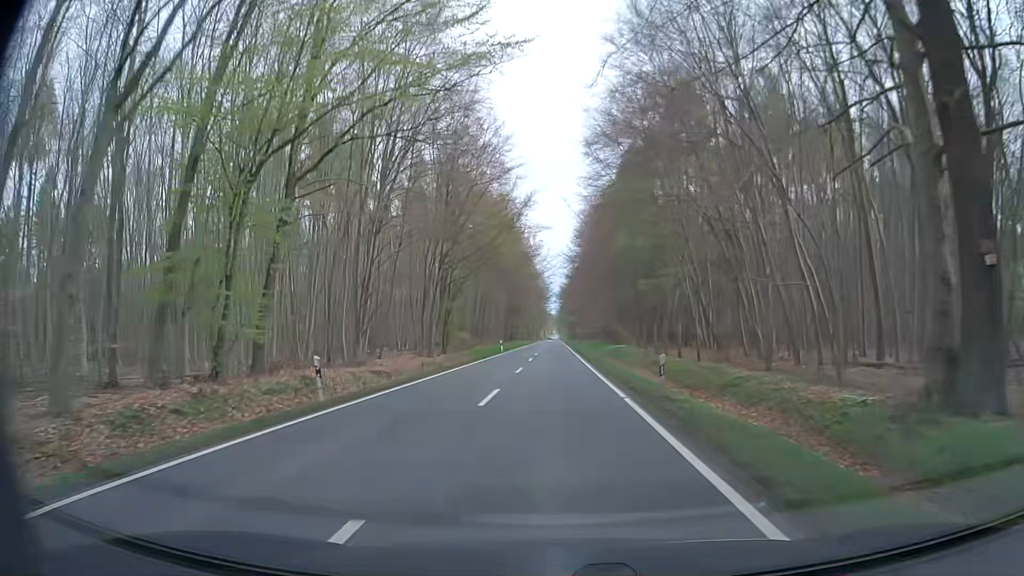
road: secondary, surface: asphalt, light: Day
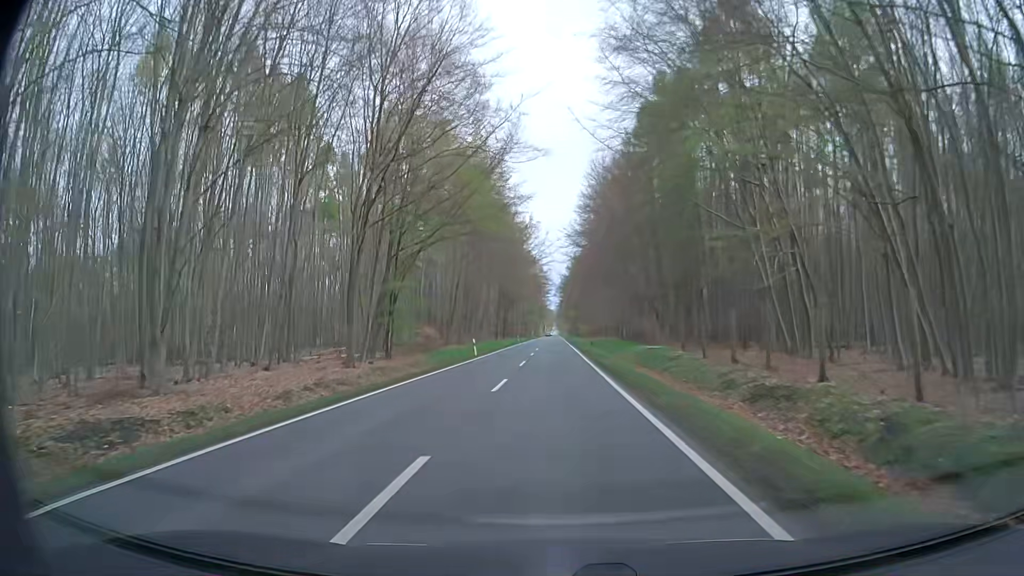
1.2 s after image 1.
(-0.3, +21.5) m; -1°
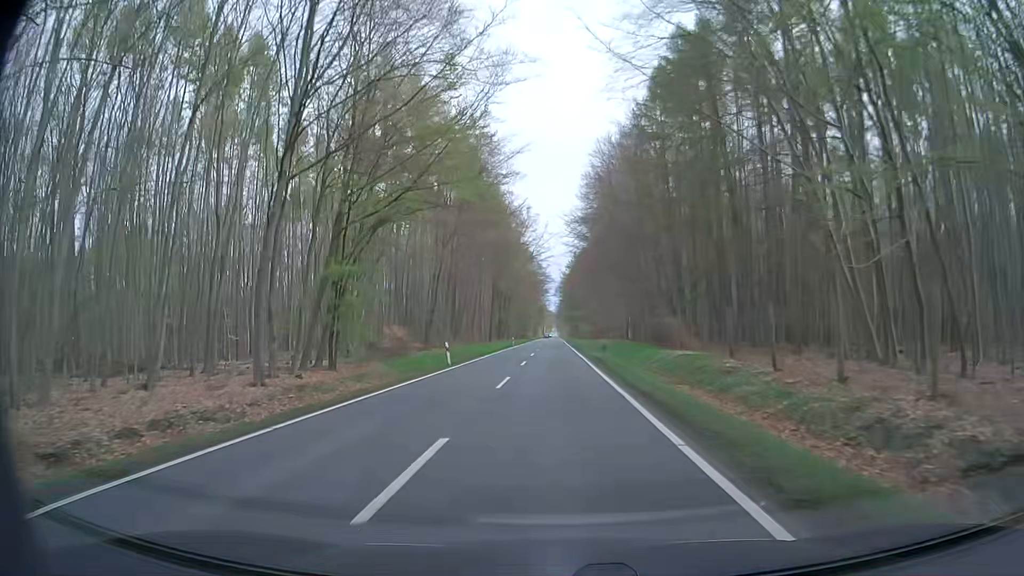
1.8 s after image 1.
(0.0, +10.8) m; 0°
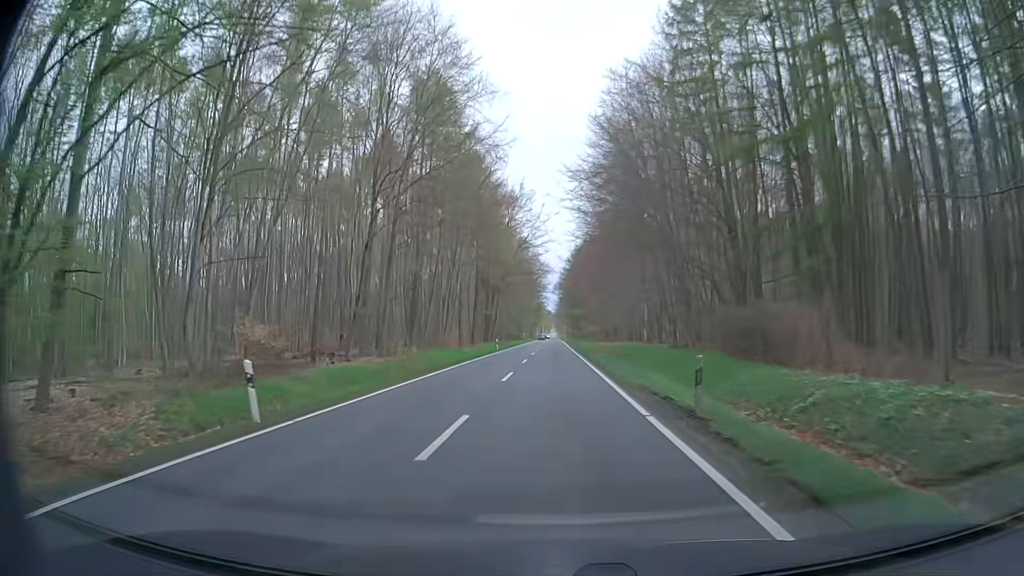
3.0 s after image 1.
(0.0, +21.5) m; 0°
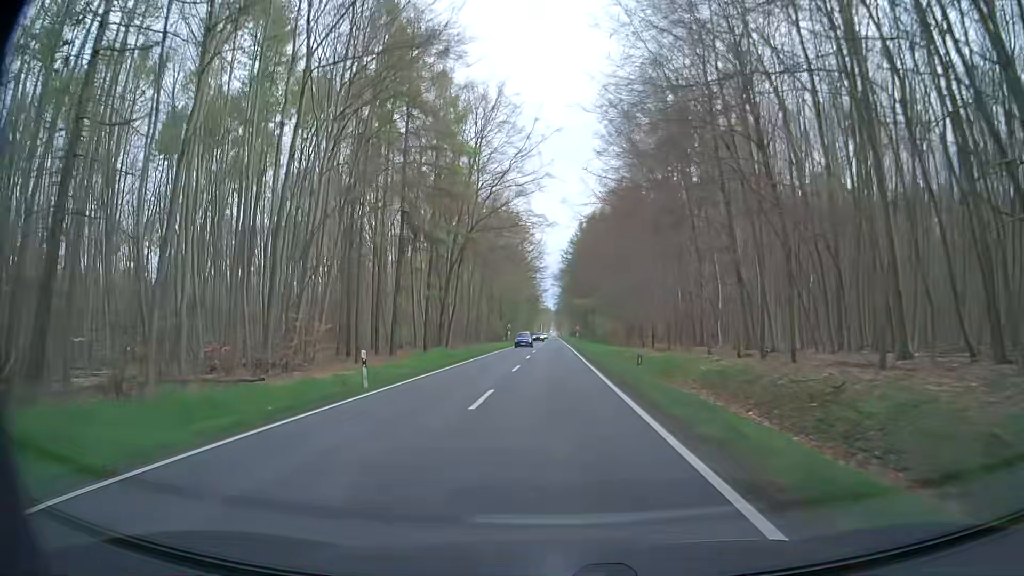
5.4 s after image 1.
(0.0, +43.2) m; 0°
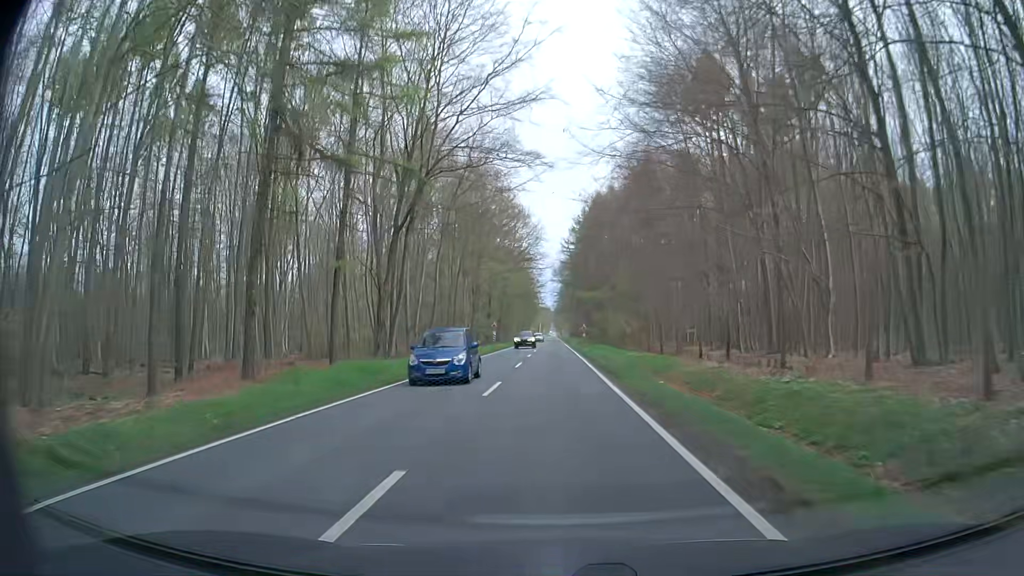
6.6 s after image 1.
(+0.1, +21.6) m; 0°
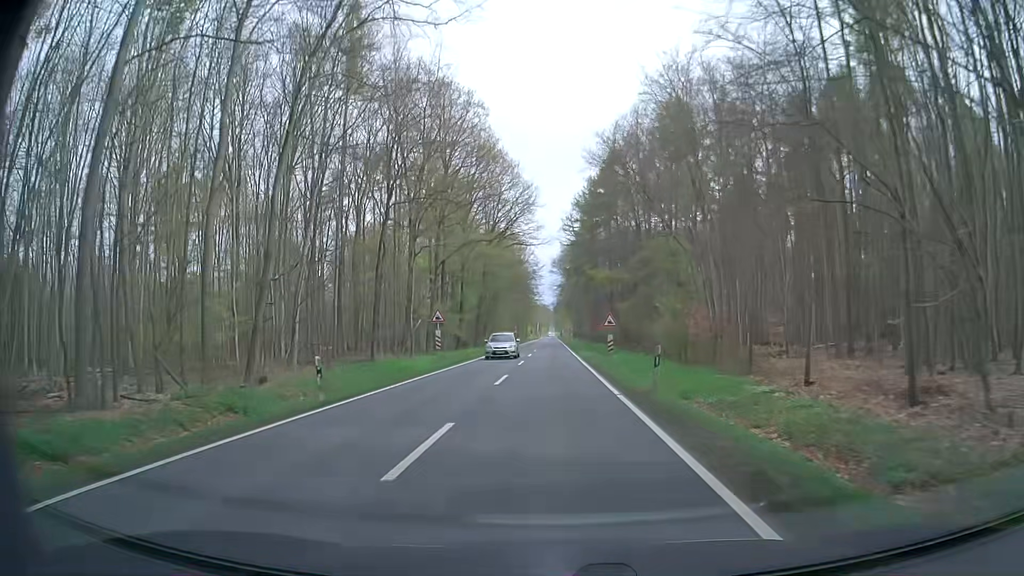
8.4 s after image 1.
(+0.1, +32.4) m; 0°
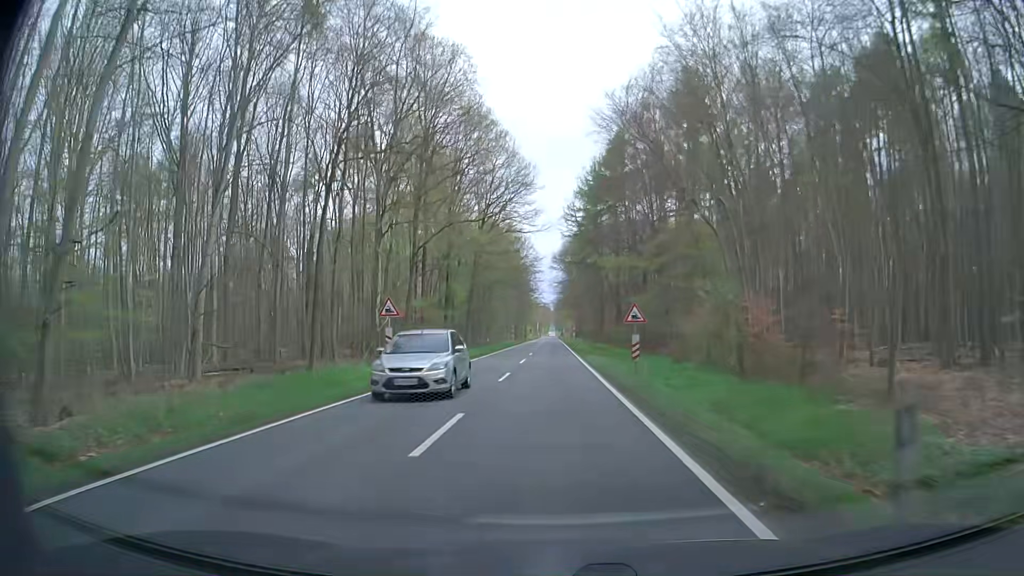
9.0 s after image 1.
(-0.1, +10.8) m; -1°
